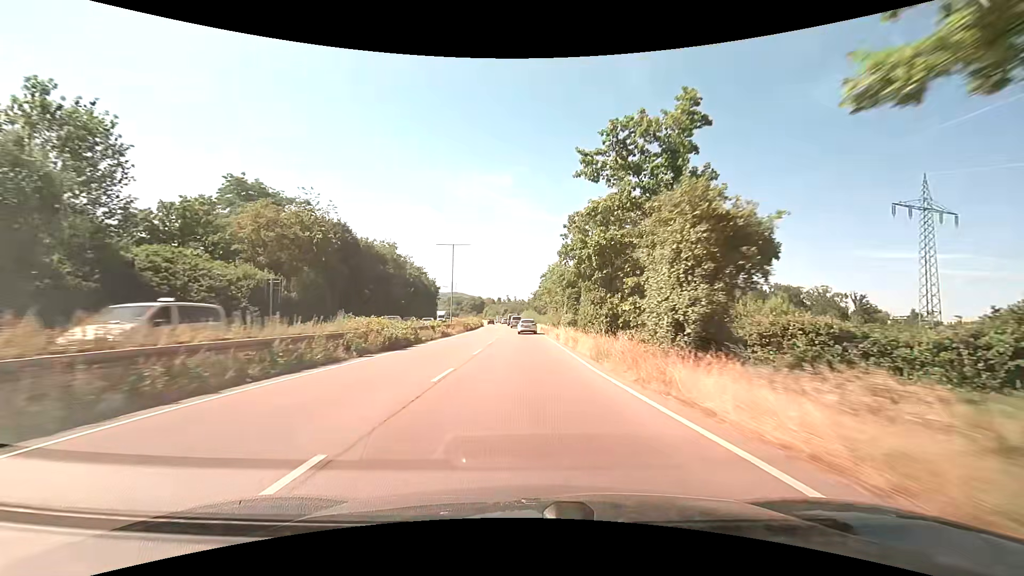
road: trunk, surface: asphalt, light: Day
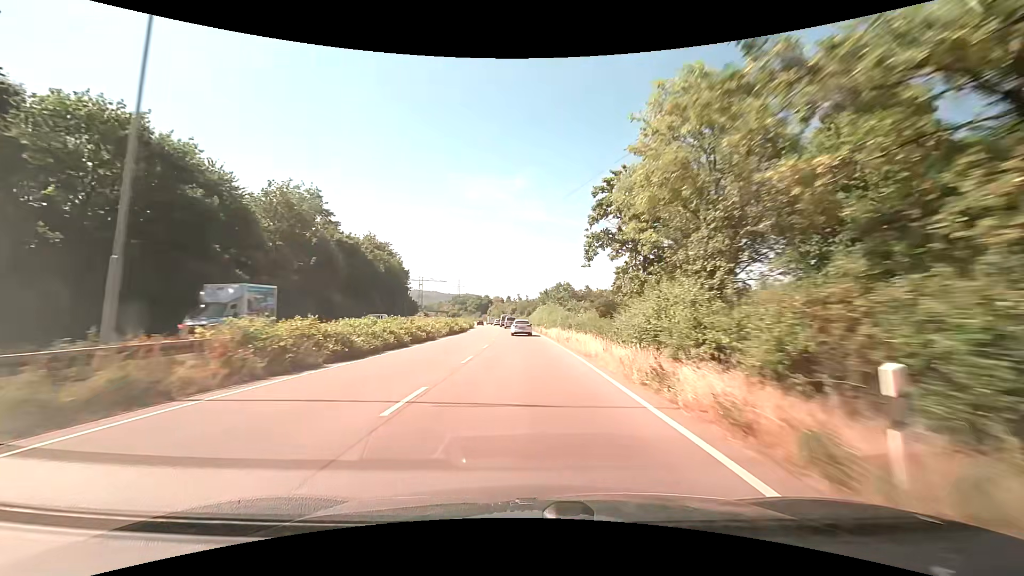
(-0.4, +49.2) m; -2°
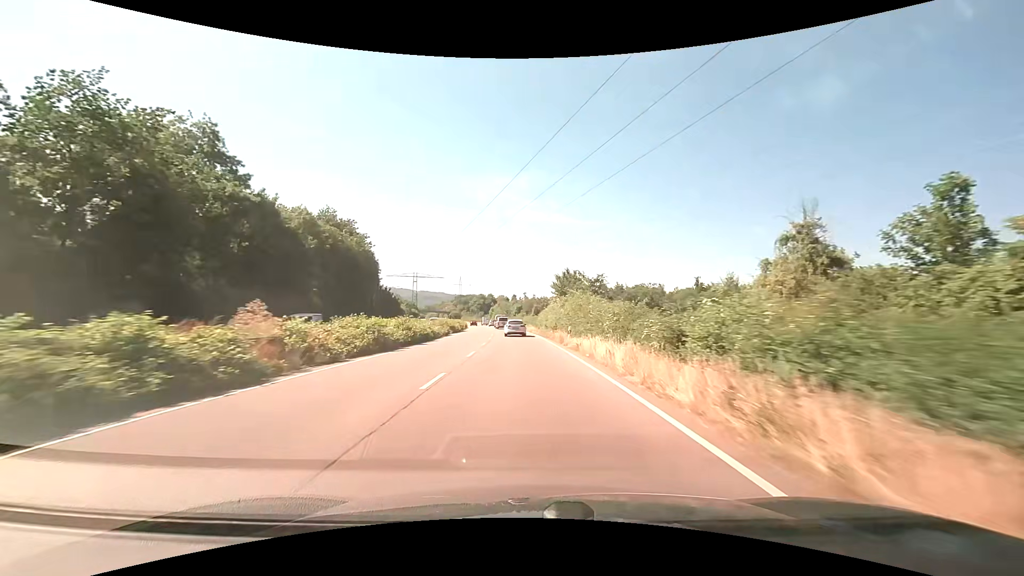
(0.0, +24.3) m; 0°
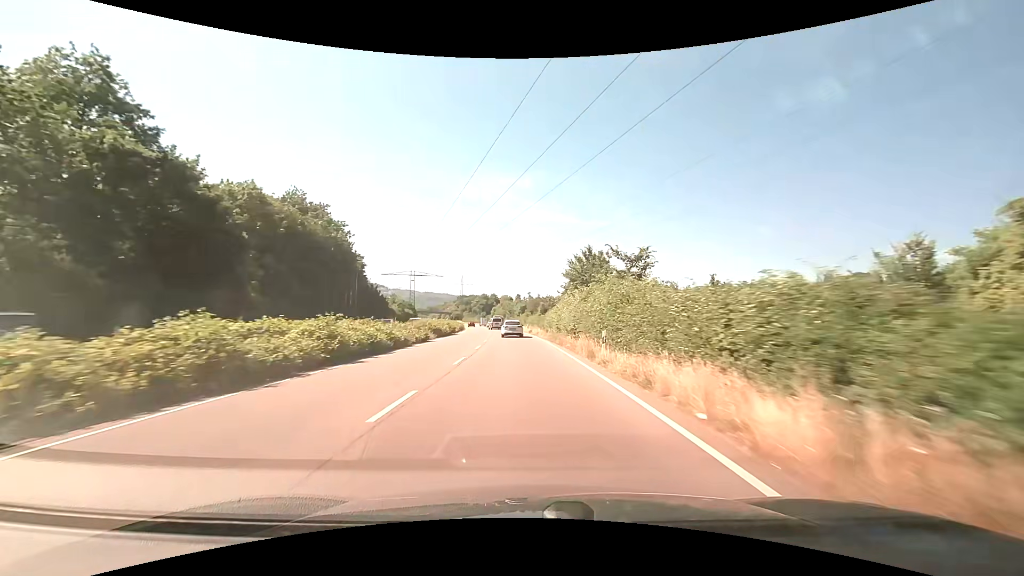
(0.0, +12.1) m; 0°
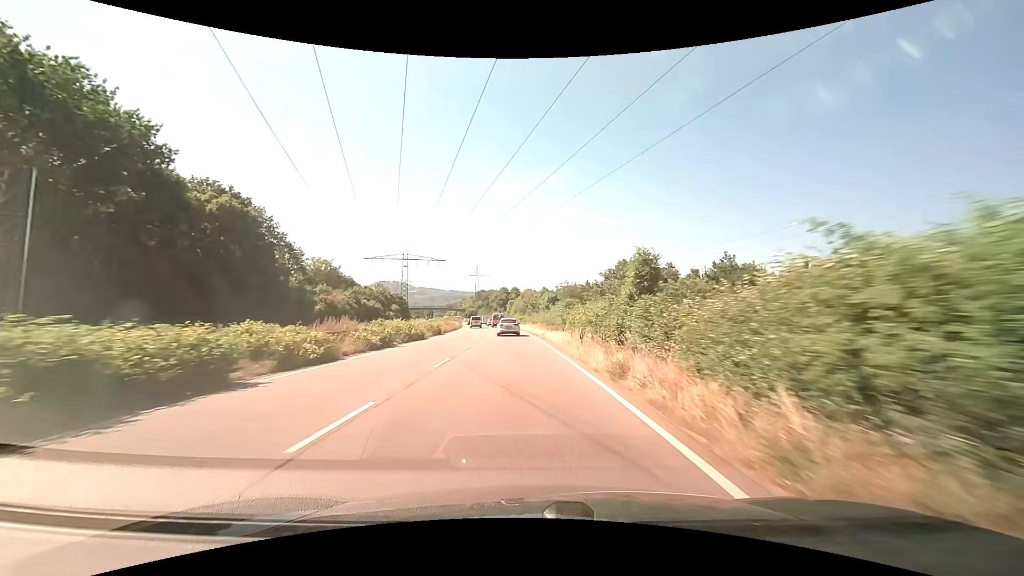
(-1.1, +46.5) m; -3°
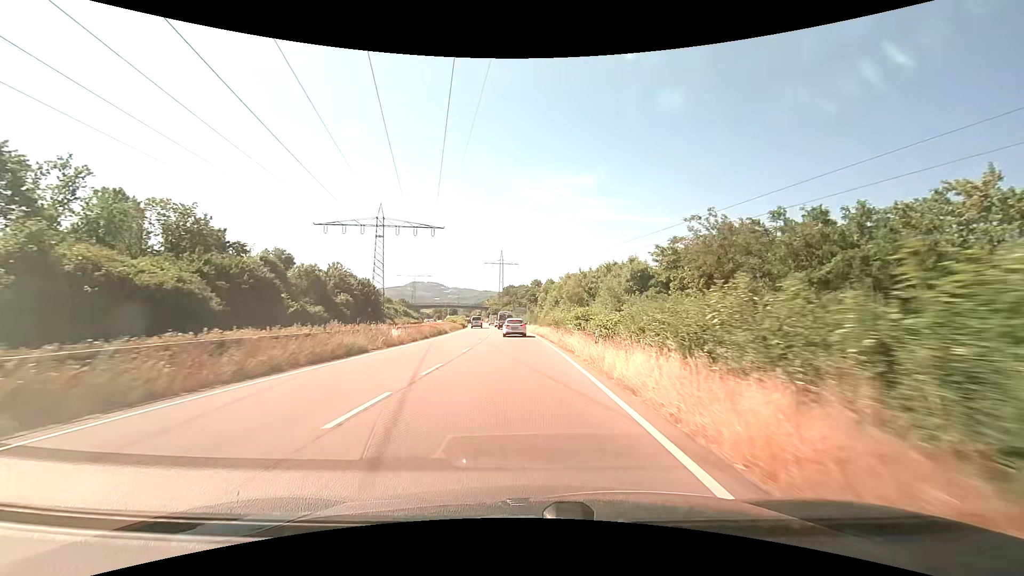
(-1.8, +52.9) m; -4°
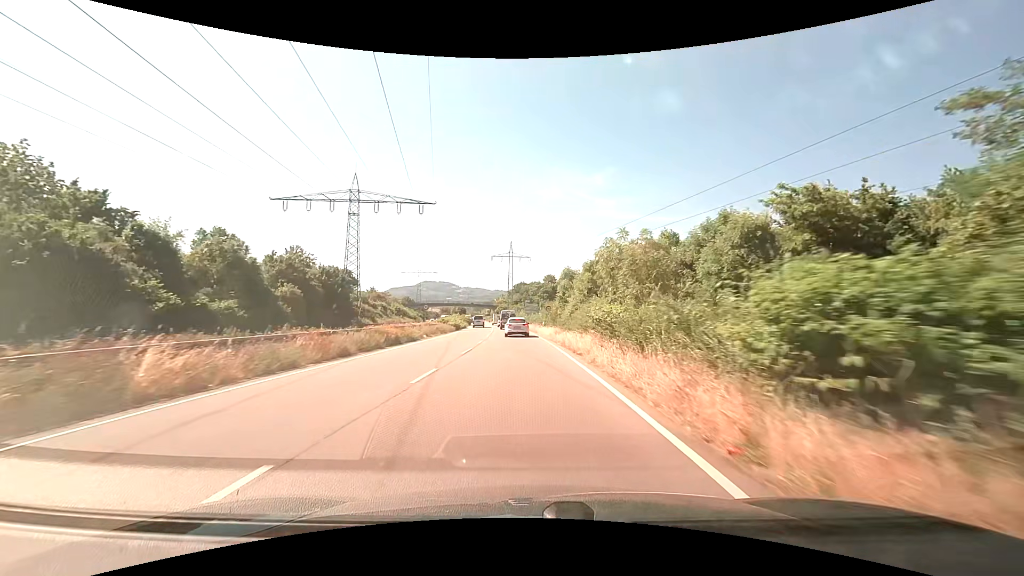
(-0.3, +19.6) m; -1°
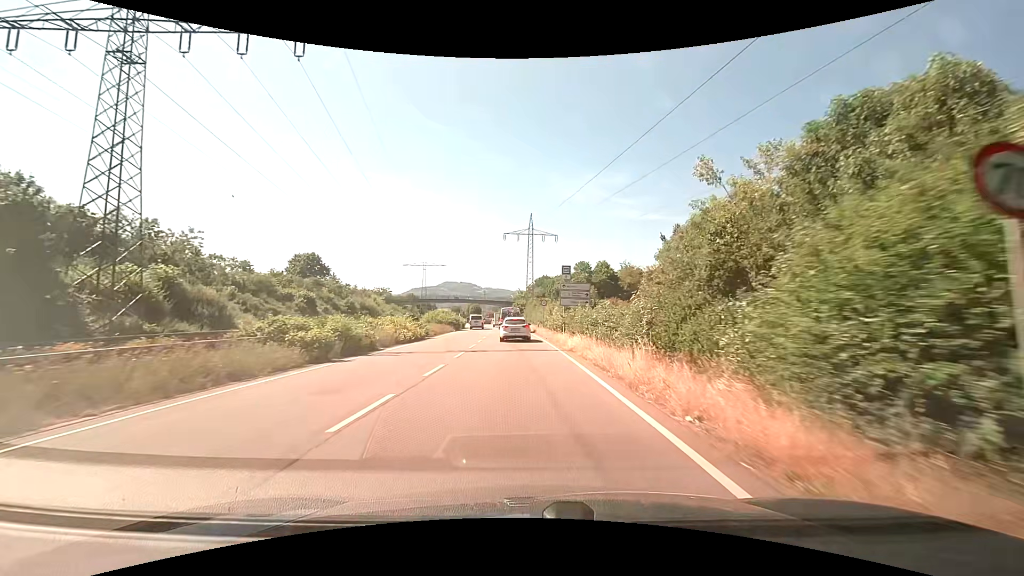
(-1.0, +45.2) m; -3°
(0, +10) (0, +20) (0, +30) (-1, +40) (-1, +50) (-2, +60) (-2, +70) (-3, +80) (-4, +90) (-5, +100) m
